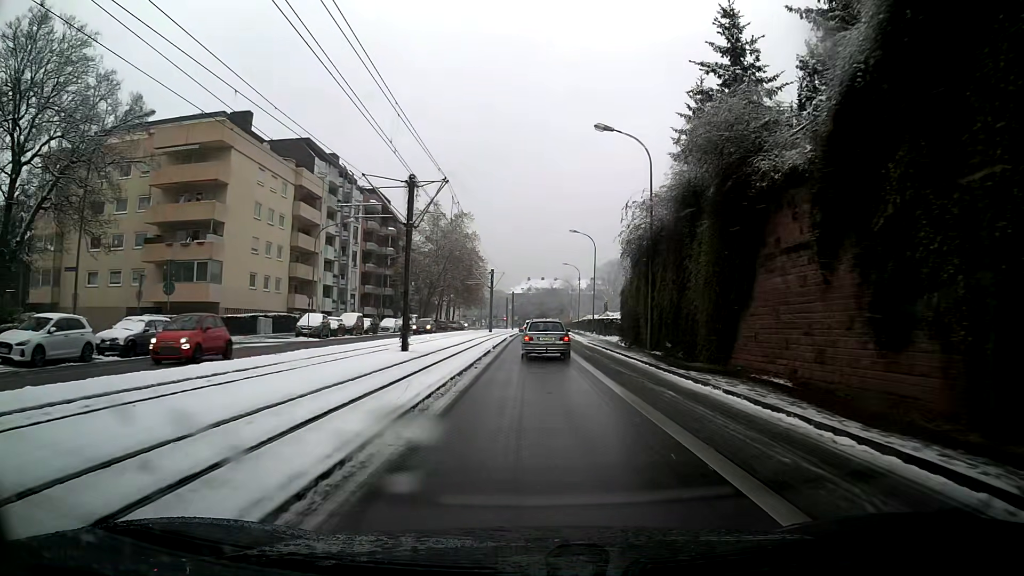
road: secondary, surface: asphalt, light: Day
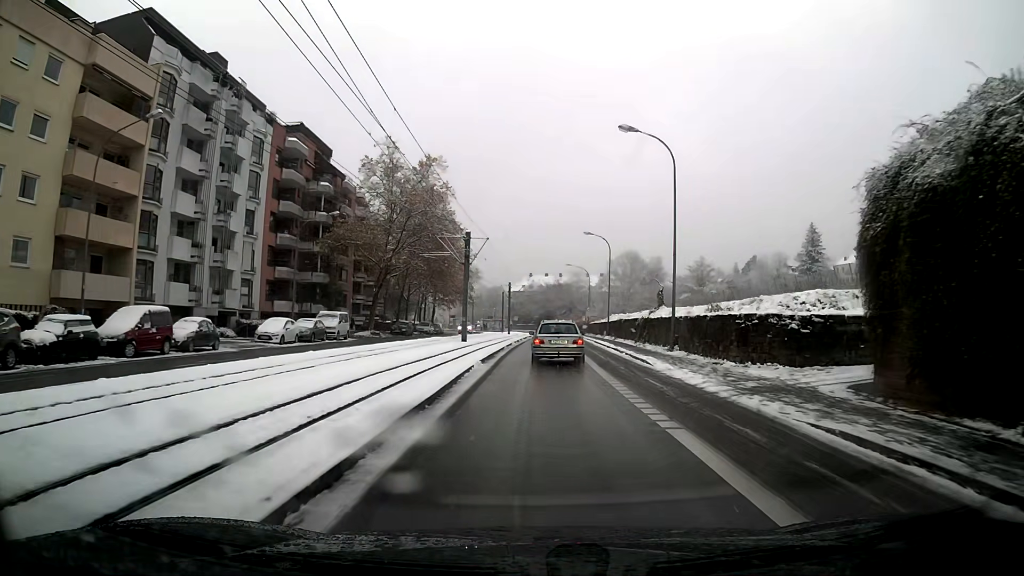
(0.0, +33.3) m; 0°
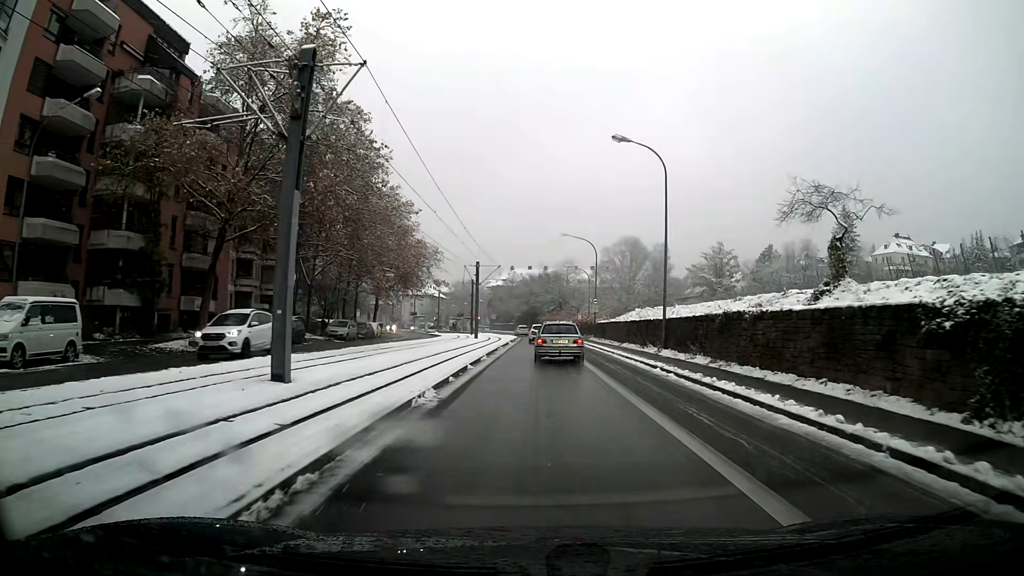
(+0.4, +31.2) m; +1°
